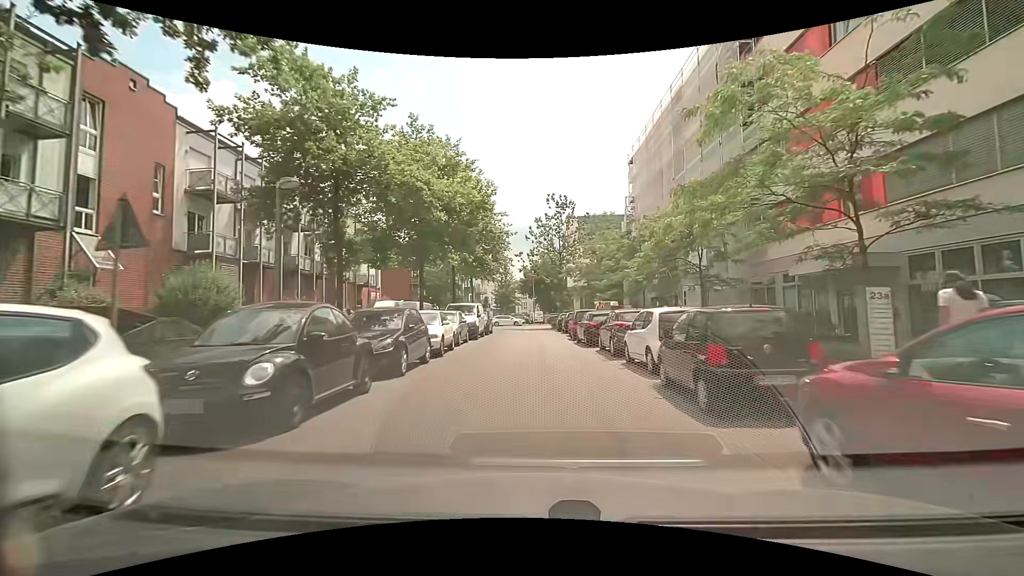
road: residential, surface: asphalt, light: Day
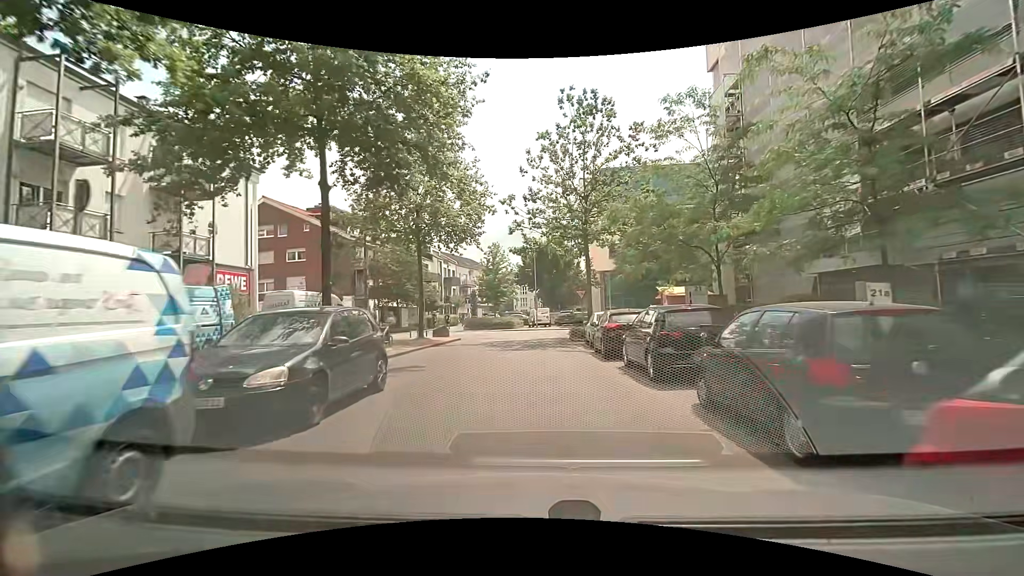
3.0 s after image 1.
(+0.1, +24.7) m; 0°
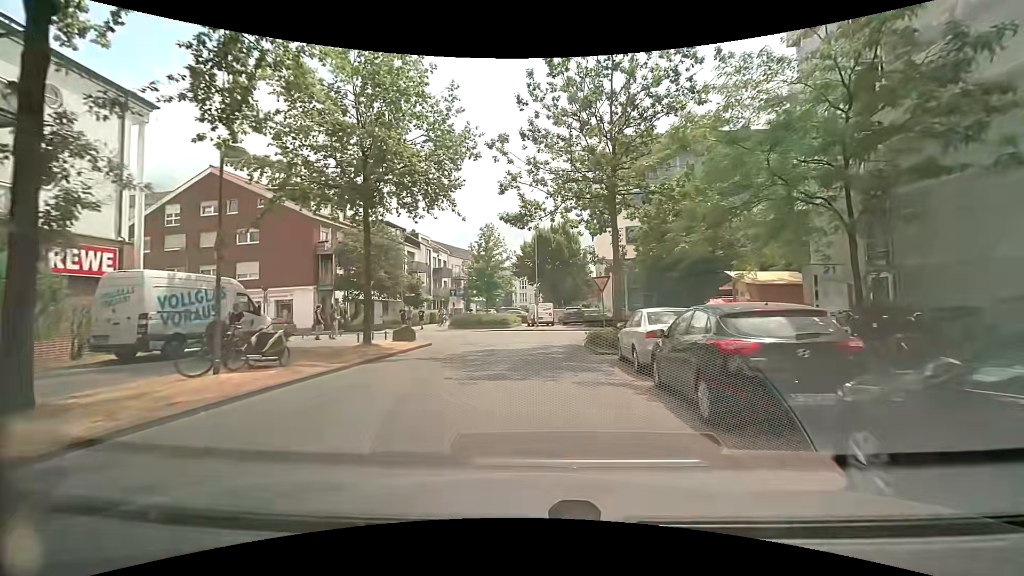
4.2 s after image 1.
(0.0, +8.9) m; 0°
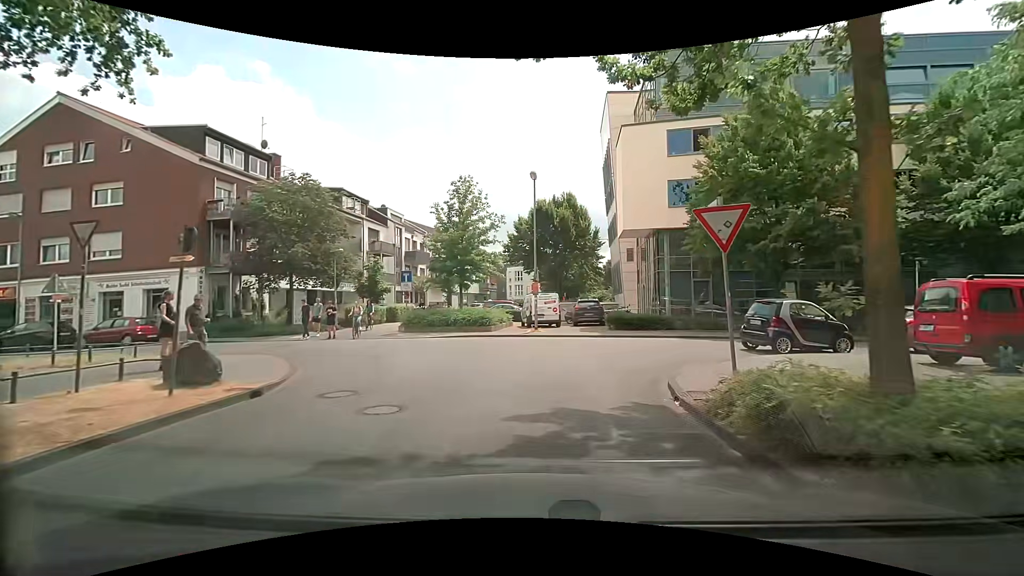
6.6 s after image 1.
(+0.3, +13.8) m; +1°
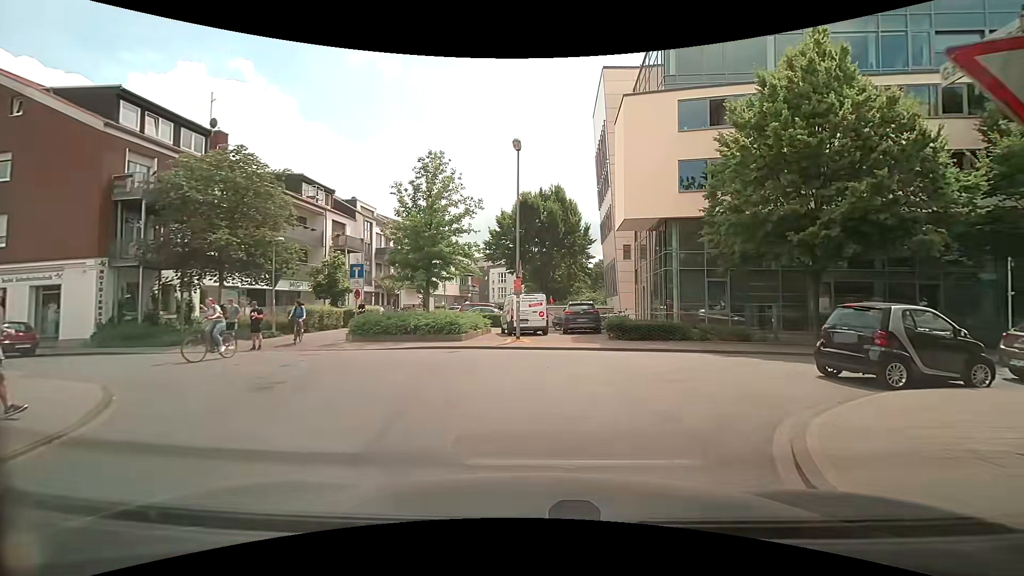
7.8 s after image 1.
(+0.1, +5.0) m; +2°
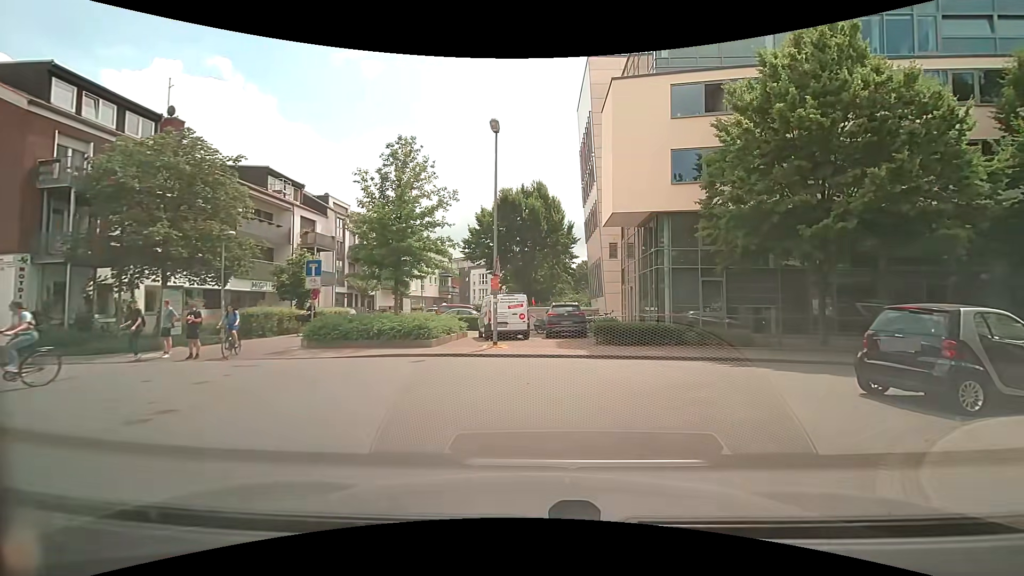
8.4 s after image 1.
(0.0, +2.1) m; +2°
